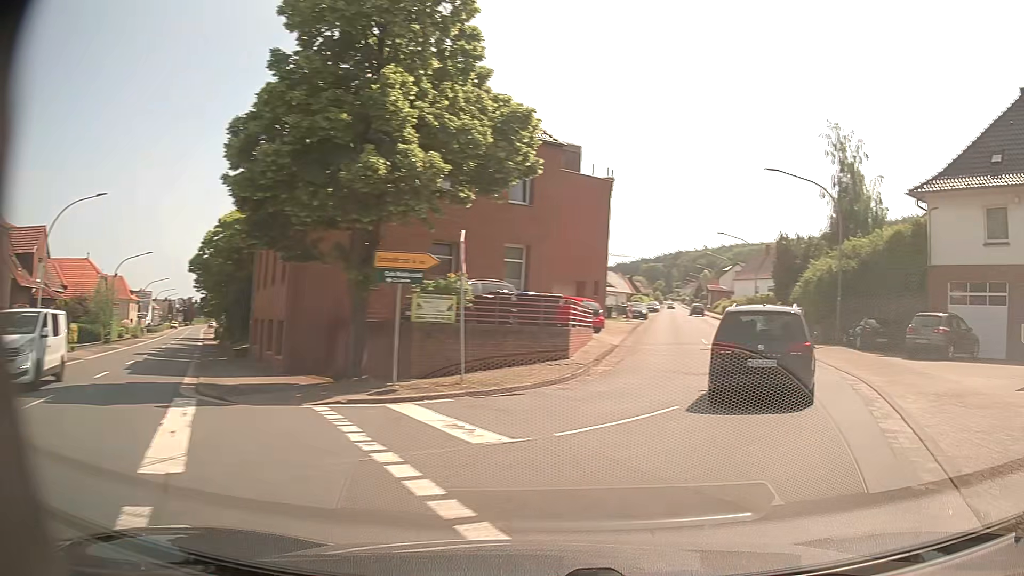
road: primary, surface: asphalt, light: Day
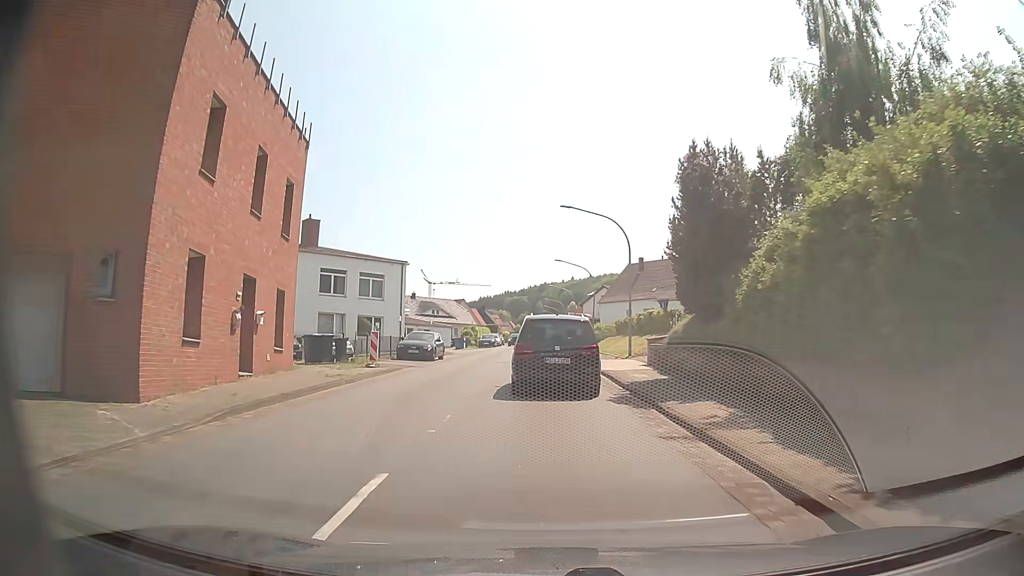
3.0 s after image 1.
(+7.2, +25.2) m; +10°
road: secondary
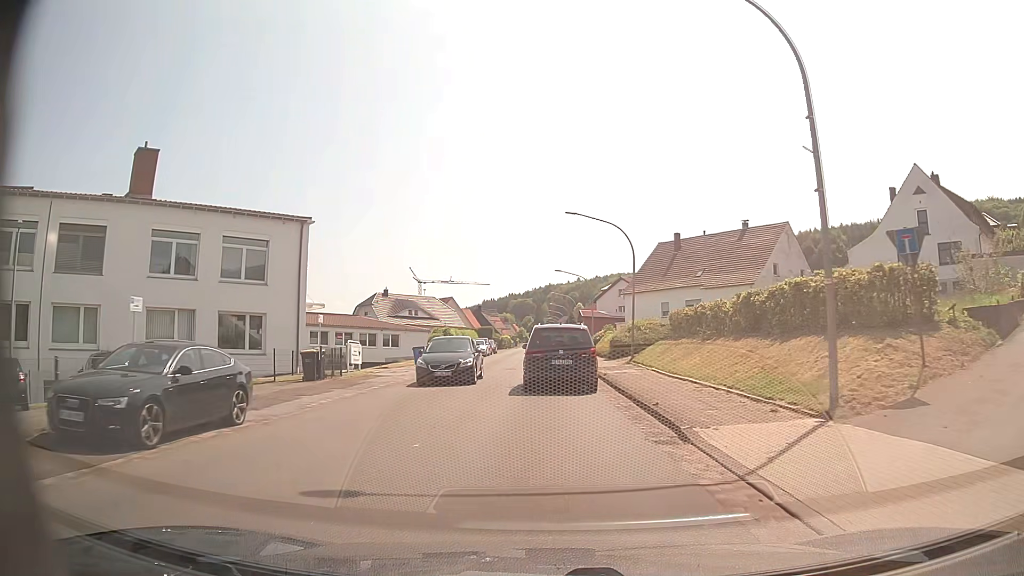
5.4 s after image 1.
(-0.1, +24.5) m; 0°
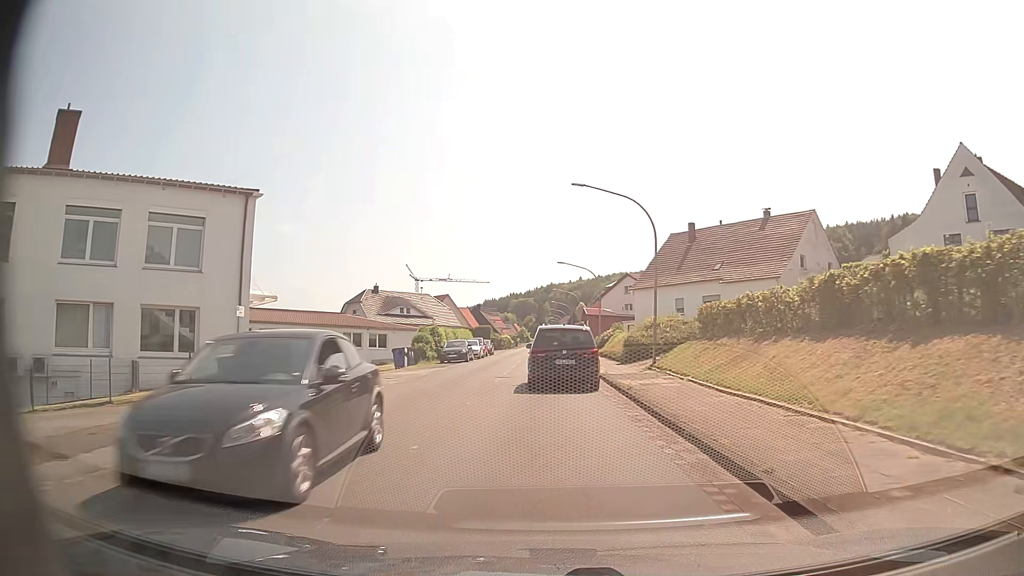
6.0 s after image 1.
(0.0, +6.6) m; 0°
